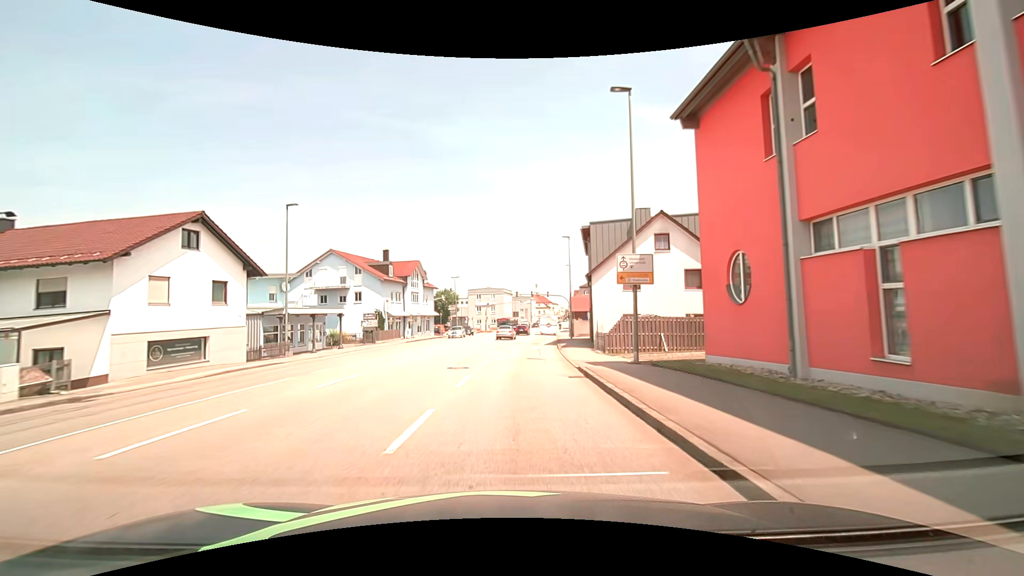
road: tertiary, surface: asphalt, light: Day
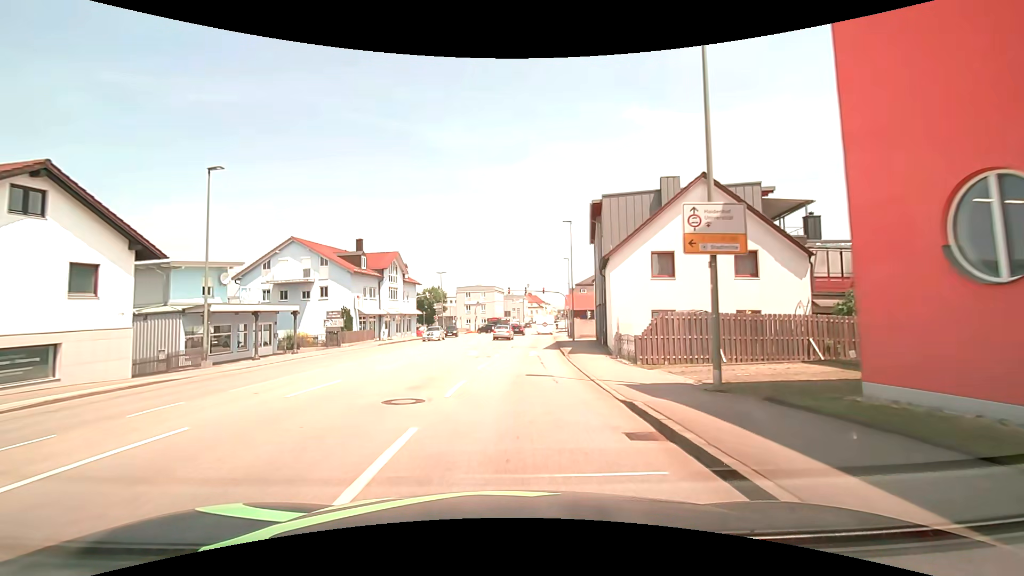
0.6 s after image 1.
(0.0, +7.6) m; +1°
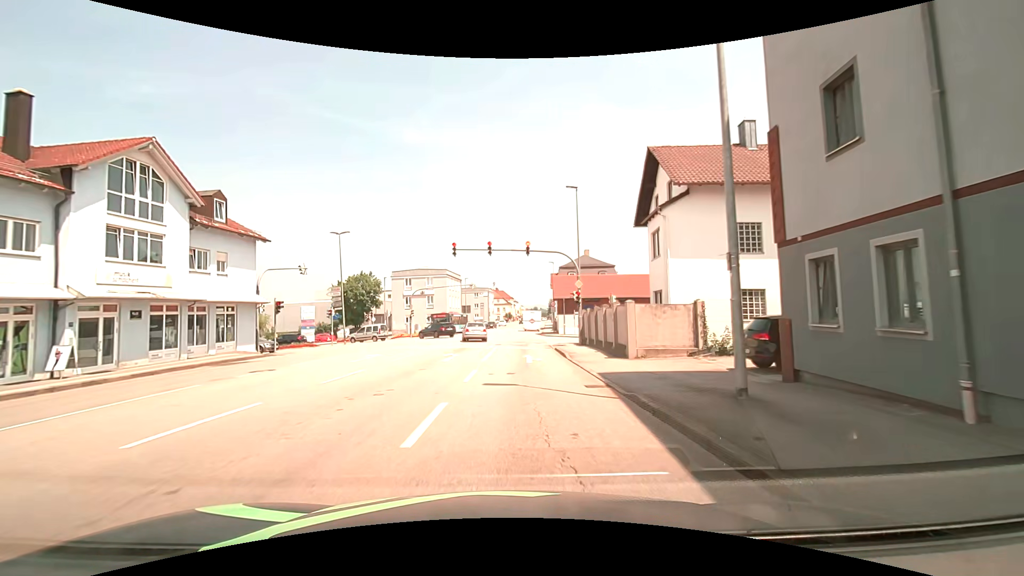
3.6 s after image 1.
(+1.0, +33.9) m; +4°
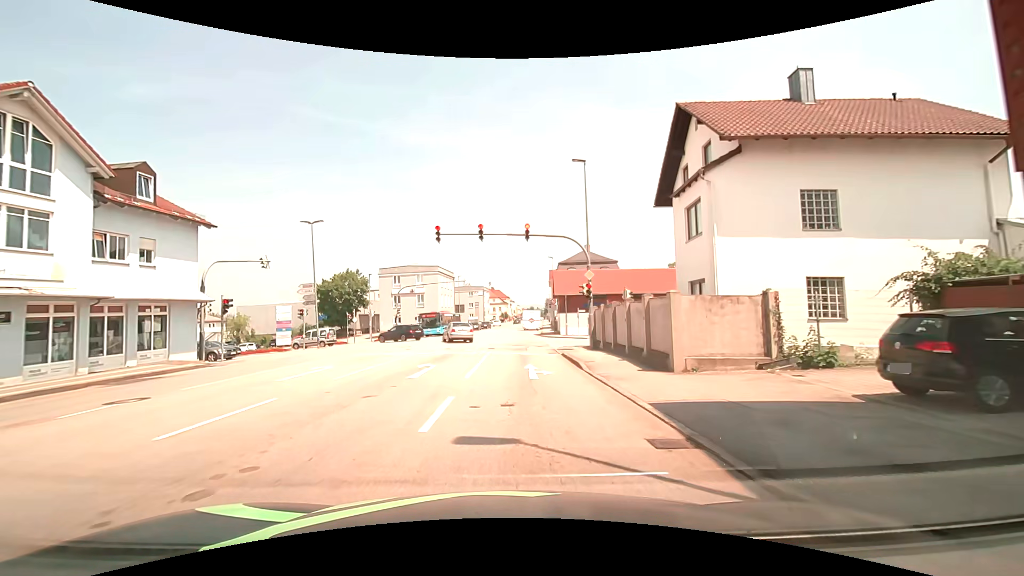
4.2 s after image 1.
(0.0, +5.2) m; 0°
(0, +10) (+1, +20) (+1, +30) (+1, +40) (+2, +50) (+3, +60) (+3, +70) (+4, +80) (+5, +90) (+6, +100) m
